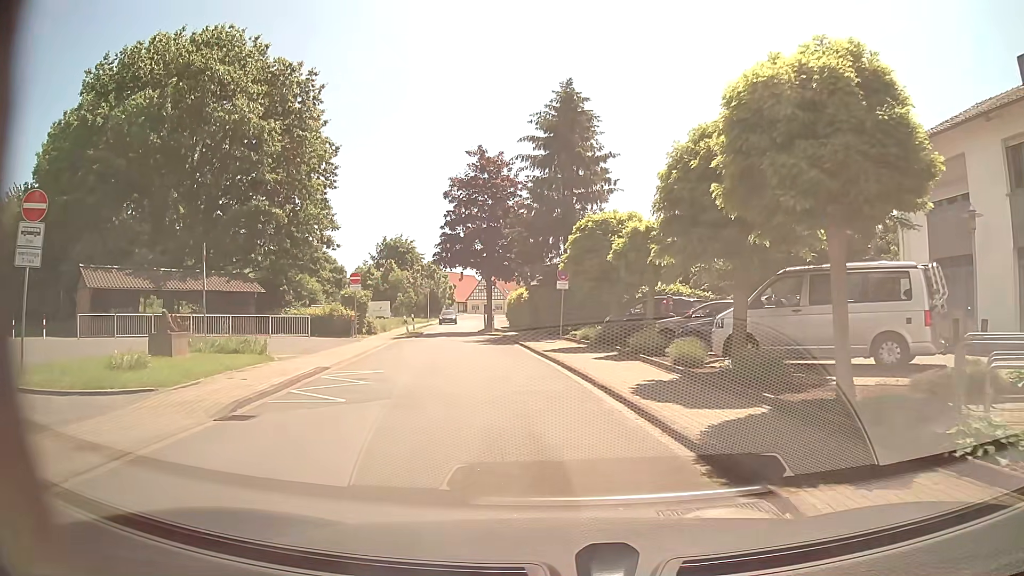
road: residential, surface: asphalt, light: Day
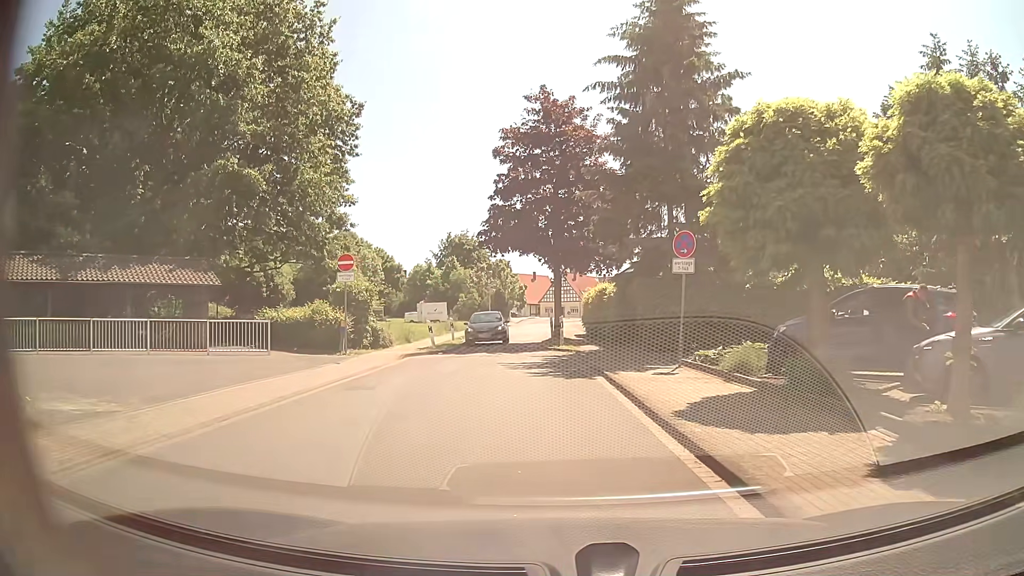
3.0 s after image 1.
(-0.8, +12.2) m; -5°
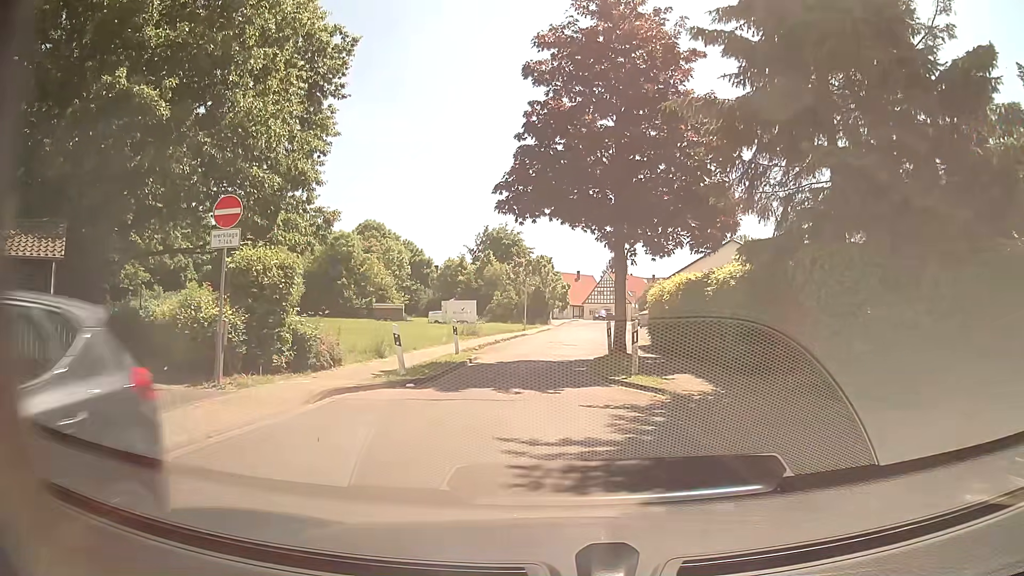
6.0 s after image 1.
(-0.7, +11.3) m; -5°
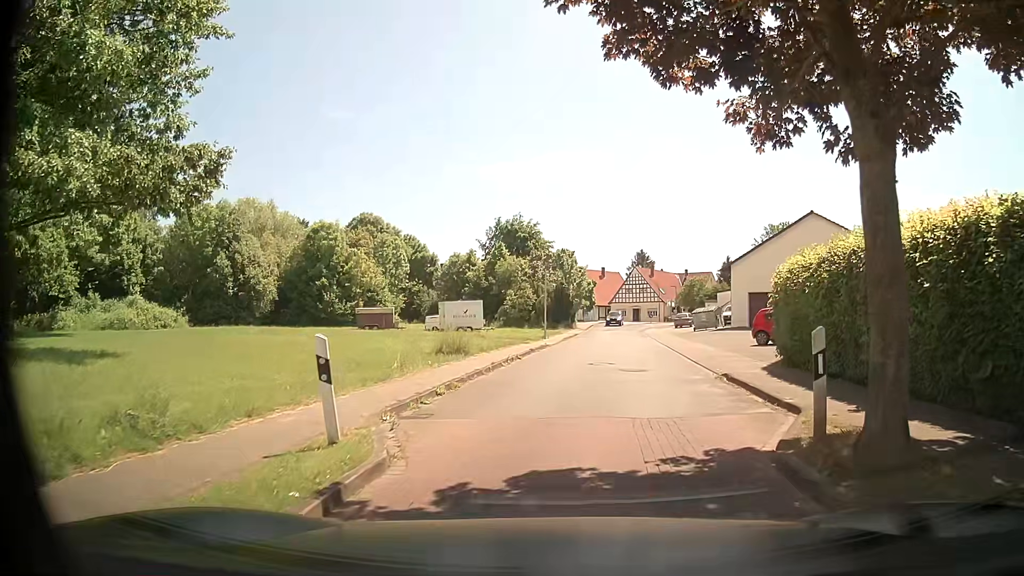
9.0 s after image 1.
(-0.6, +14.5) m; -1°
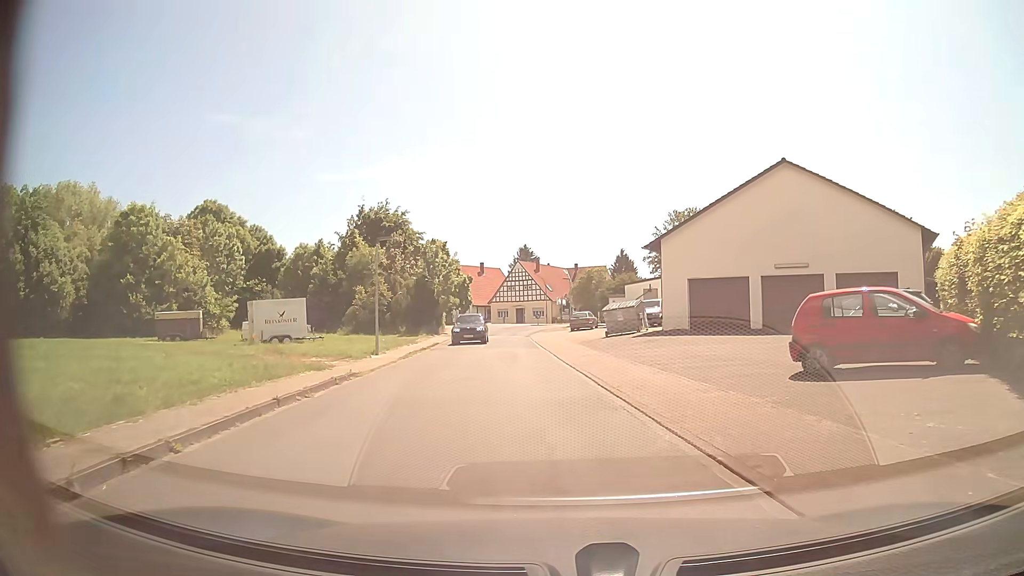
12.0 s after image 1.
(+1.3, +15.7) m; +10°
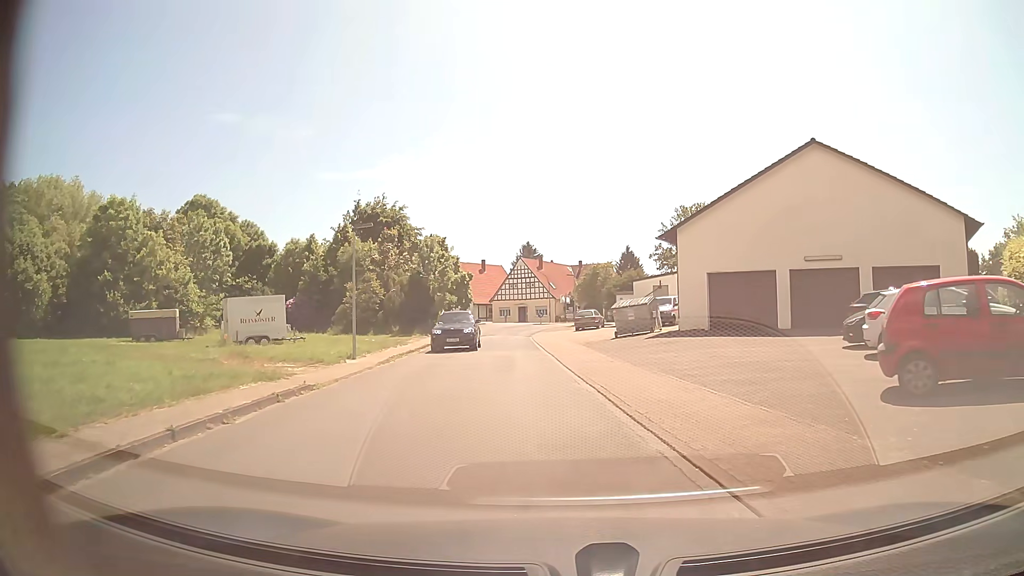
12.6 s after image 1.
(-0.1, +3.5) m; -1°
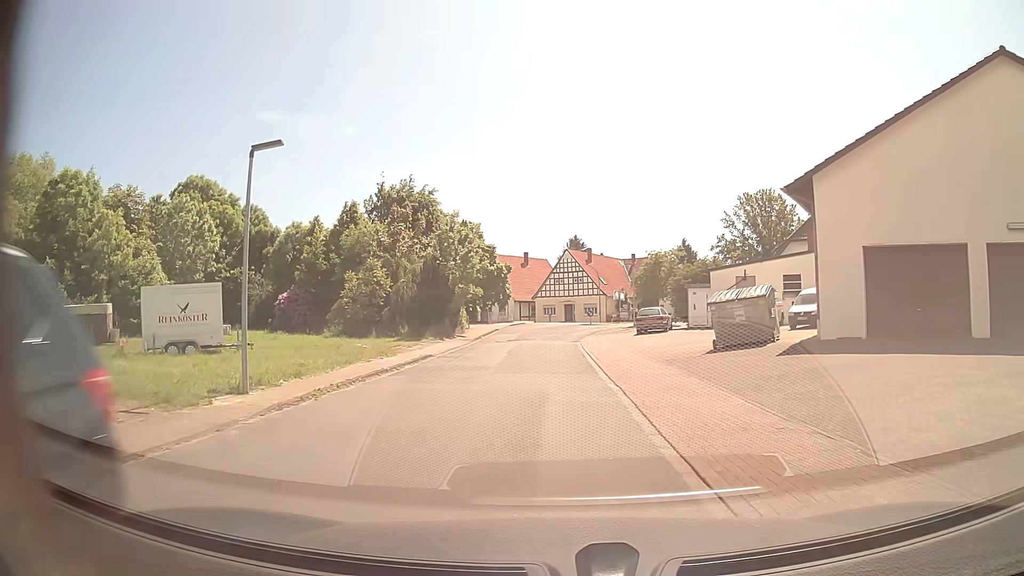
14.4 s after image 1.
(-0.5, +11.5) m; -5°
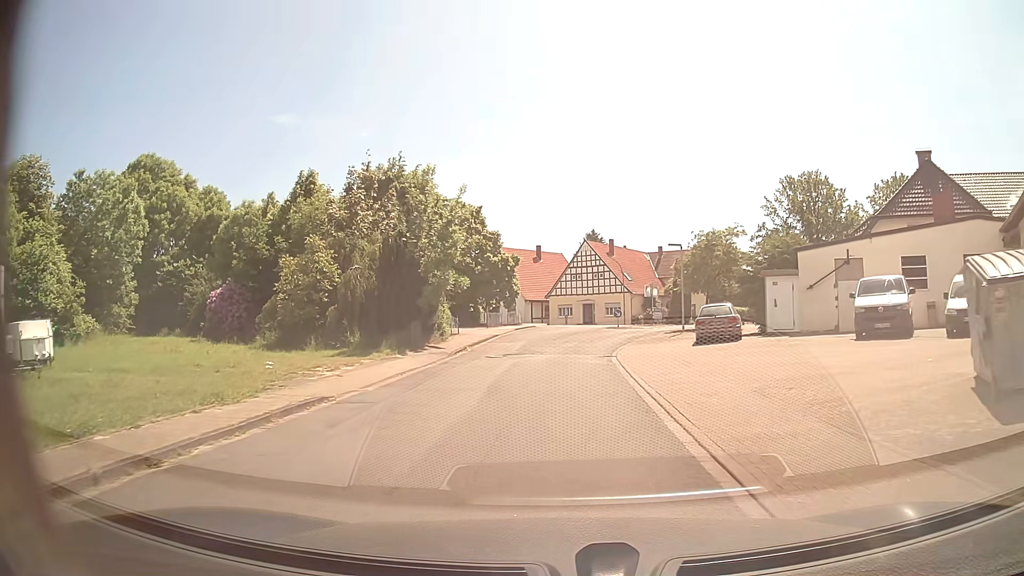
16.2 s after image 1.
(-0.3, +12.6) m; -2°
(0, +10) (0, +20) (+1, +30) (+4, +40) (+8, +48) (+13, +57) (+11, +66) (+4, +73) (-4, +80) (-12, +86) m
